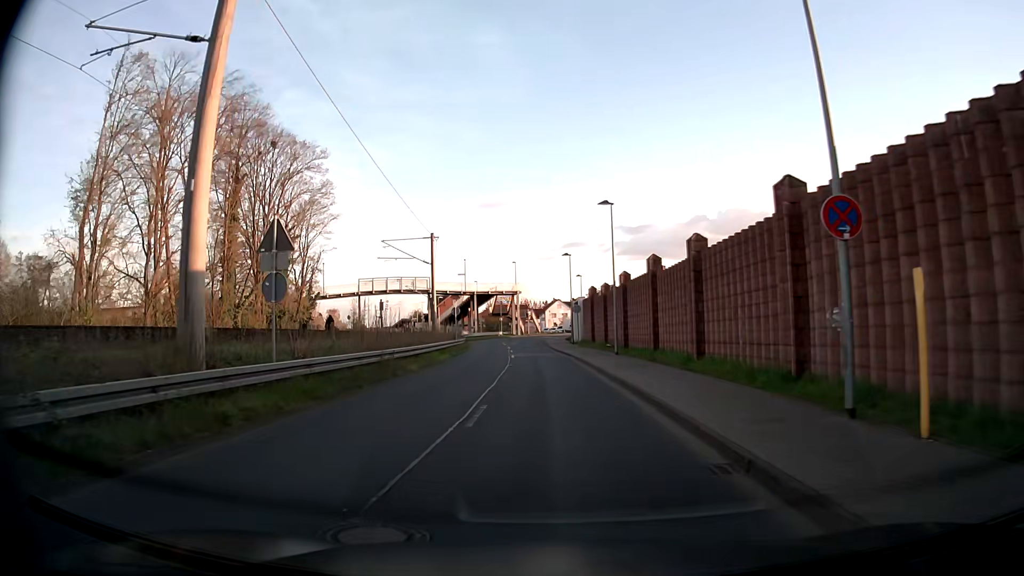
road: unclassified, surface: asphalt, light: Day
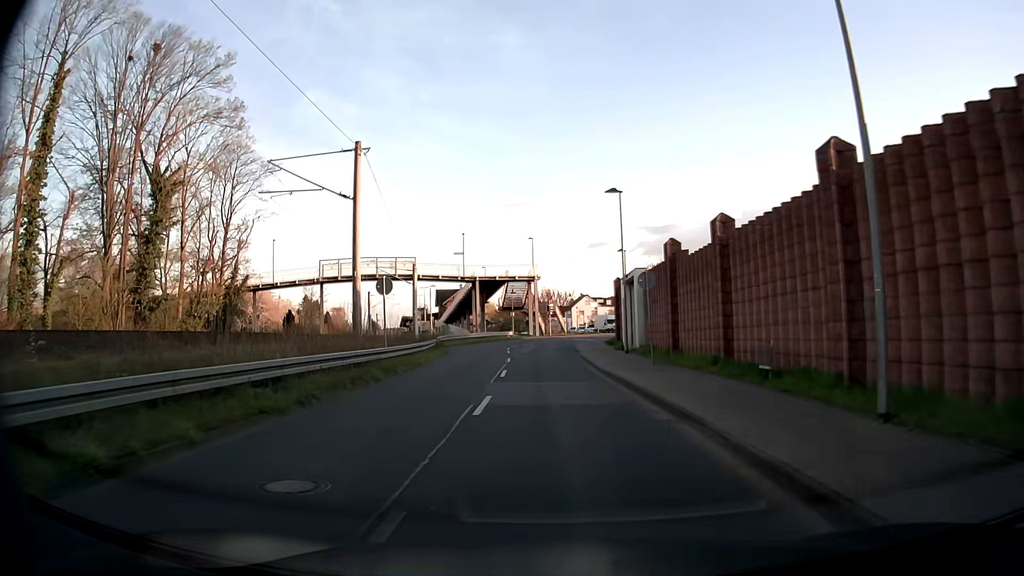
(-0.7, +25.8) m; -2°
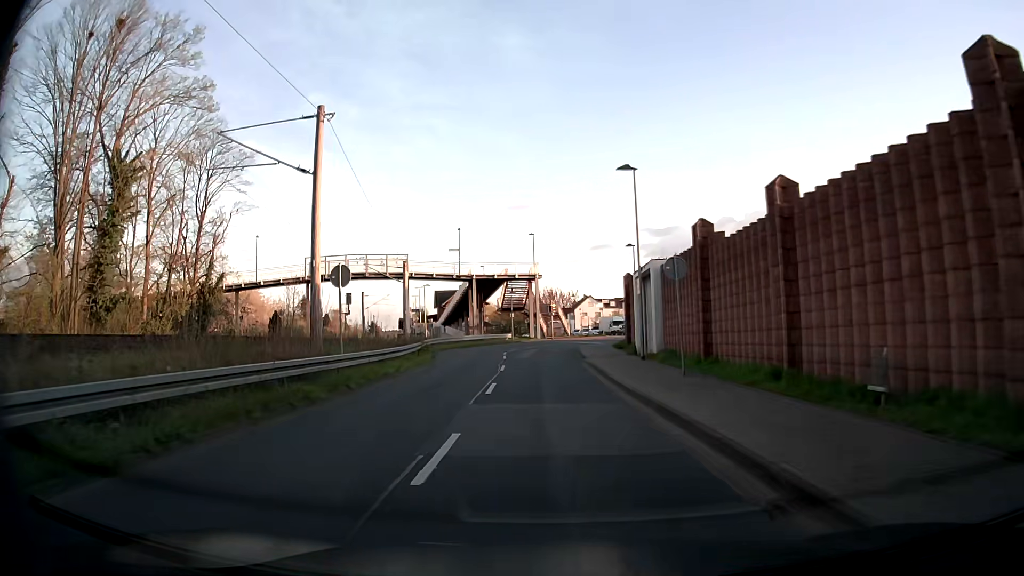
(0.0, +4.9) m; -1°
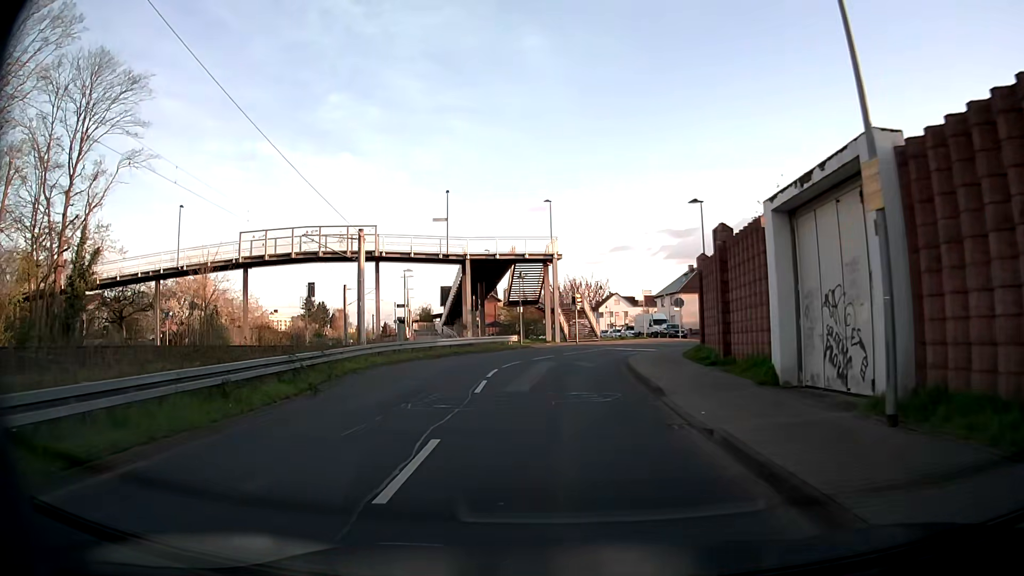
(-0.2, +18.6) m; -1°
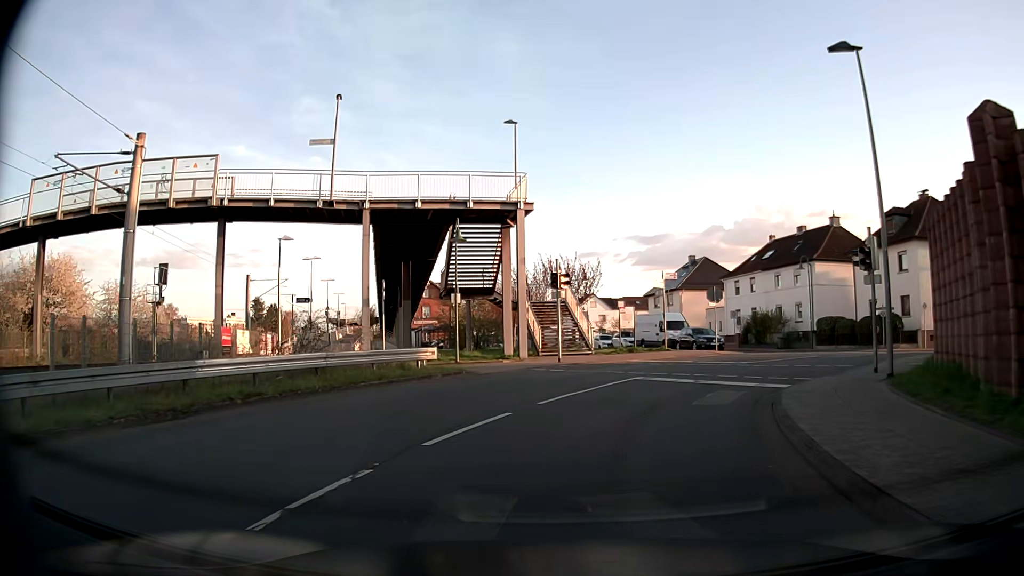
(-0.1, +21.2) m; +3°
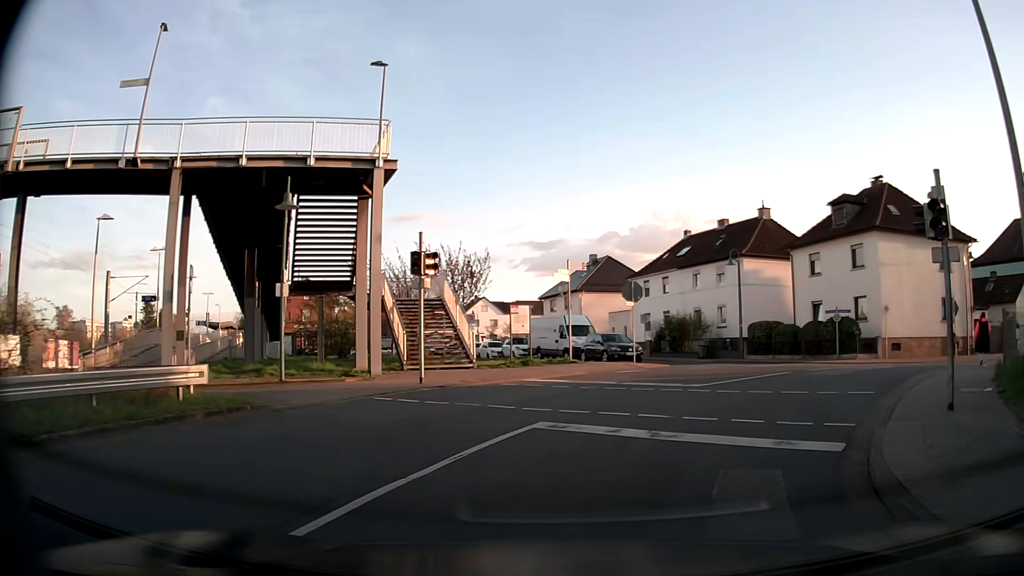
(+0.4, +7.8) m; +8°
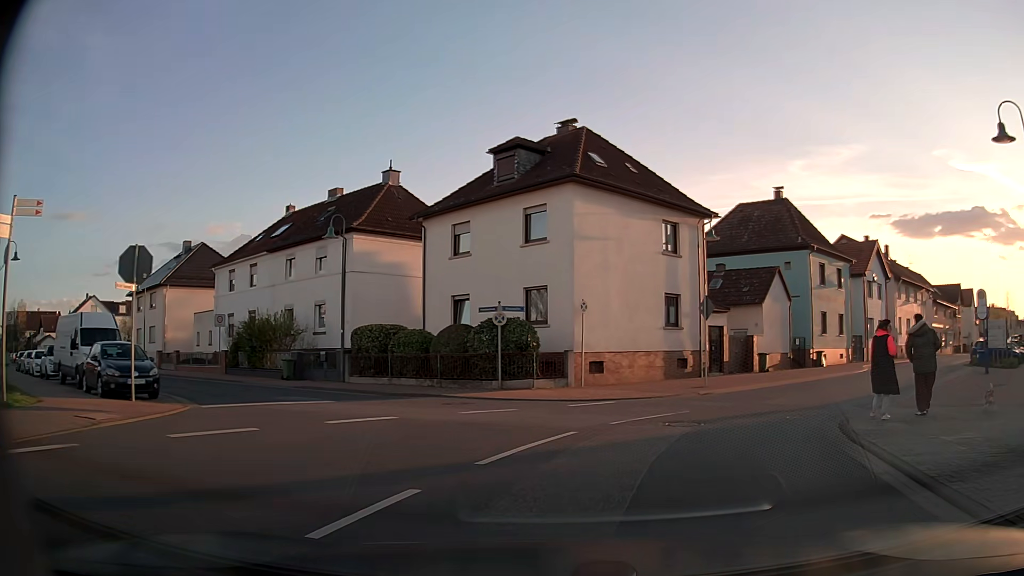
(+3.7, +13.5) m; +31°
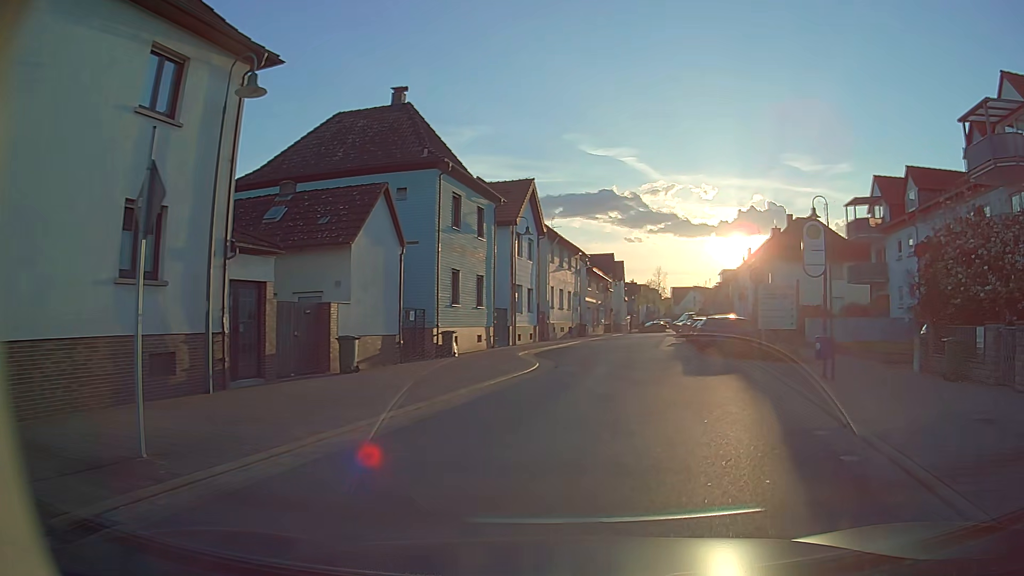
(+4.2, +14.7) m; +33°
(+1, +10) (+3, +20) (+4, +30) (+5, +40) (+7, +49) (+9, +59) (+11, +69) (+14, +79) (+18, +88) (+22, +97) m
